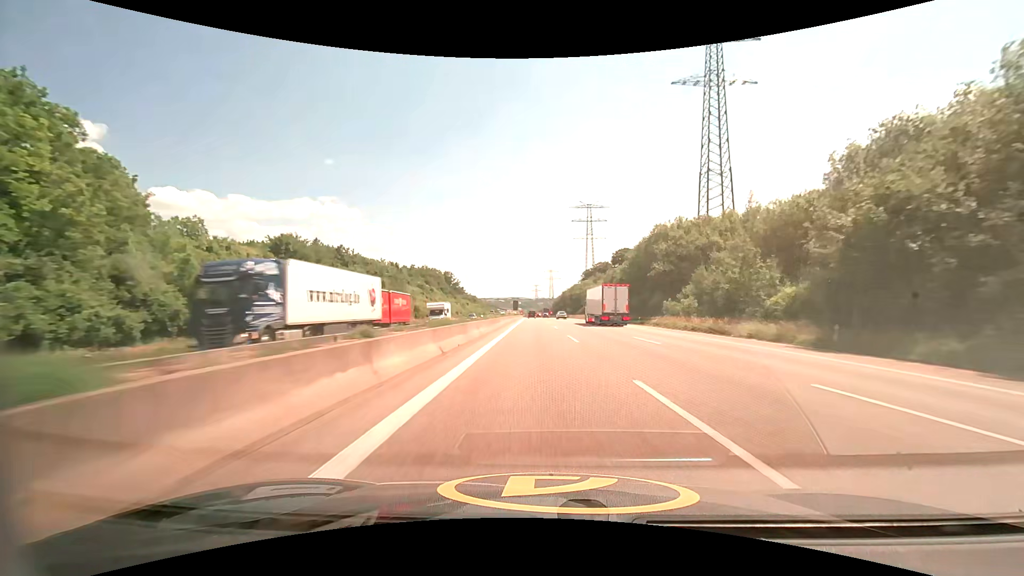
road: motorway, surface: asphalt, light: Day
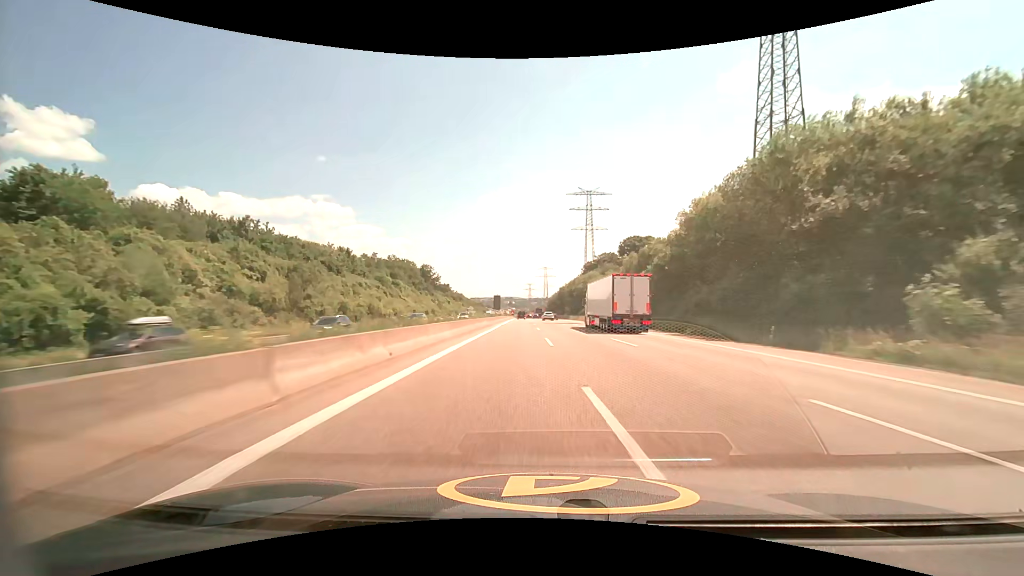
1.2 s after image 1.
(+0.5, +37.2) m; +1°
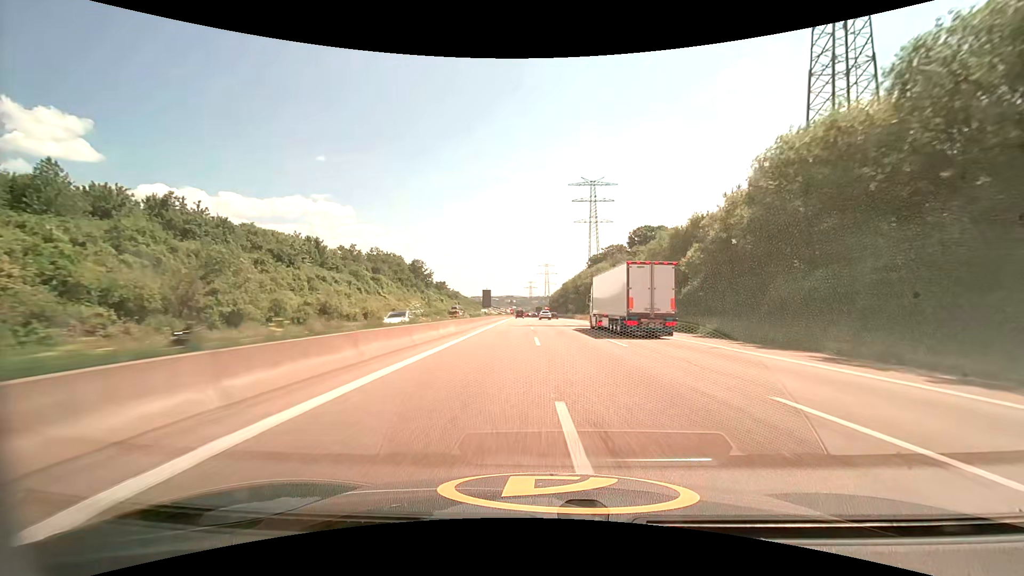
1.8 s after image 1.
(0.0, +18.3) m; 0°
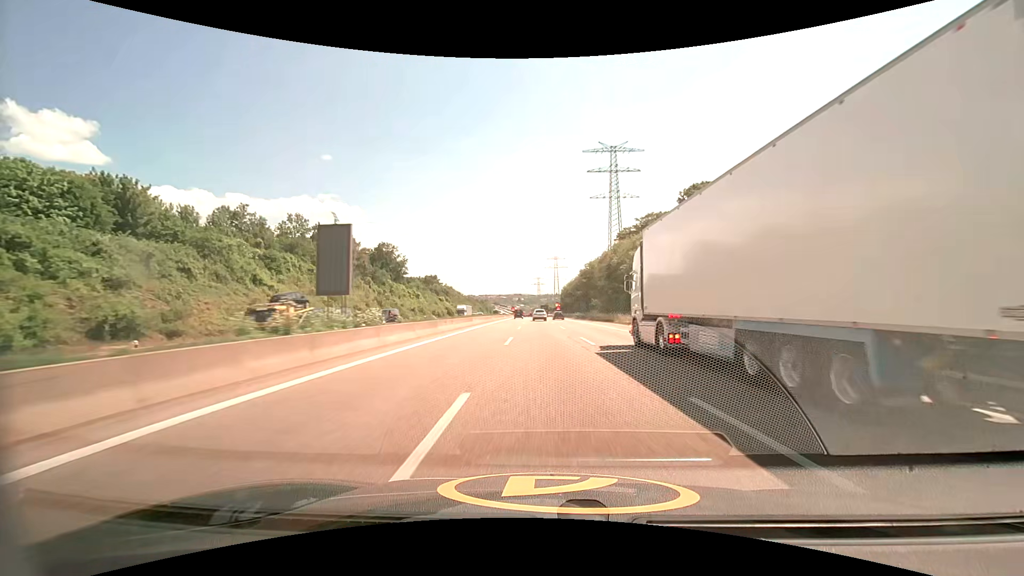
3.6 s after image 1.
(-0.2, +53.4) m; -1°
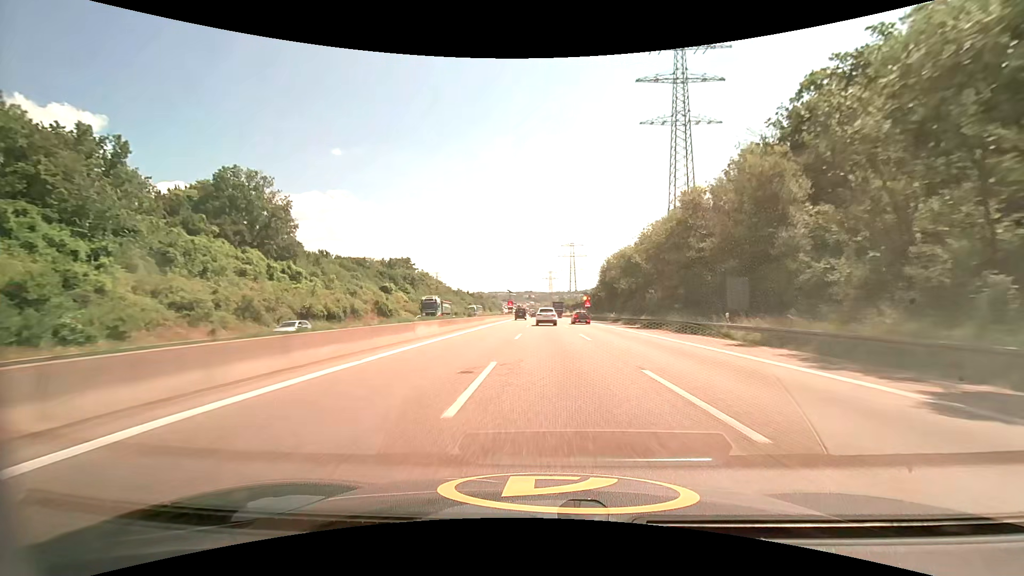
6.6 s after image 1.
(-1.7, +85.1) m; -1°
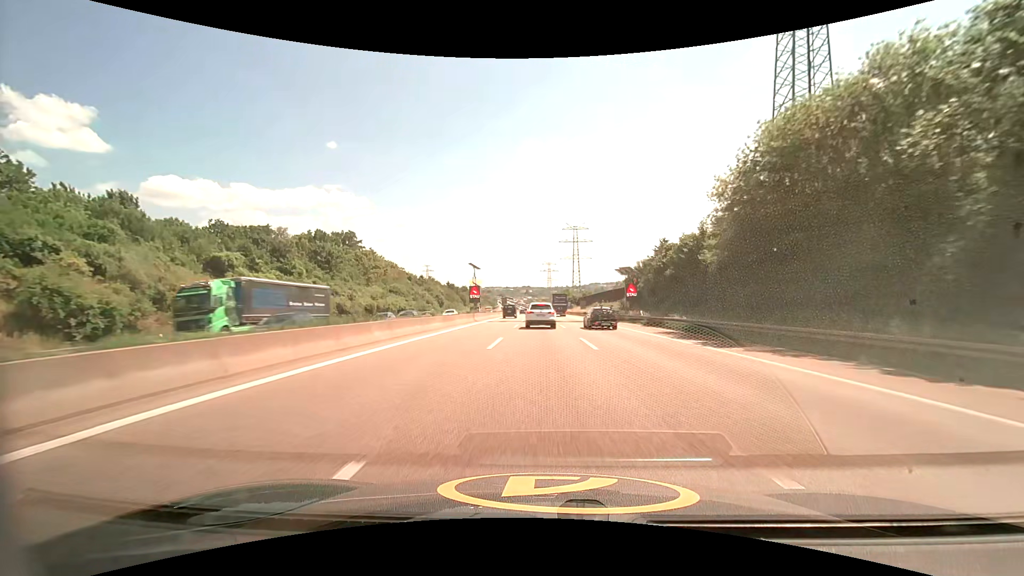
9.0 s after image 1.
(+0.2, +60.8) m; 0°
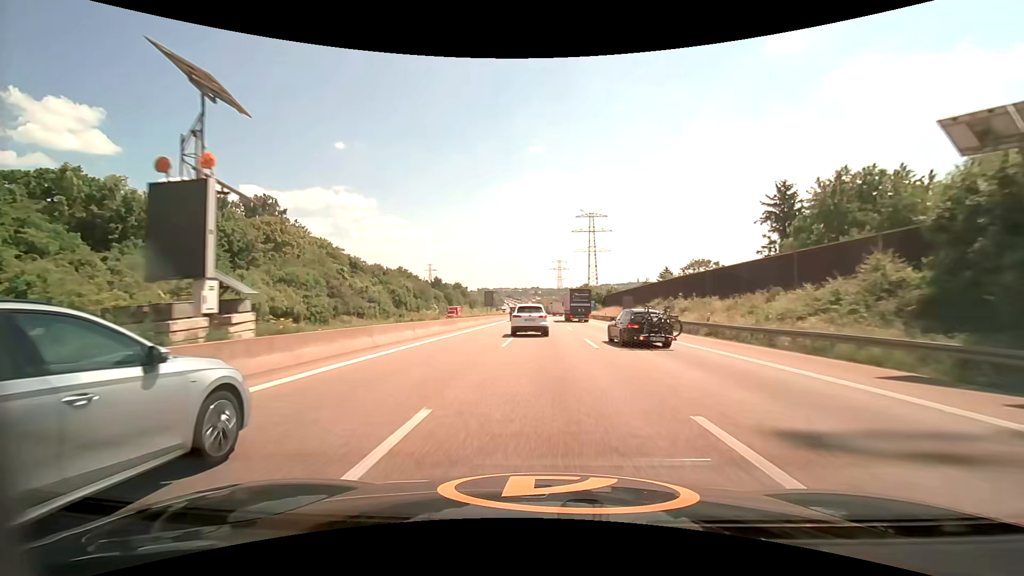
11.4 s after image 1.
(-0.4, +50.6) m; -1°
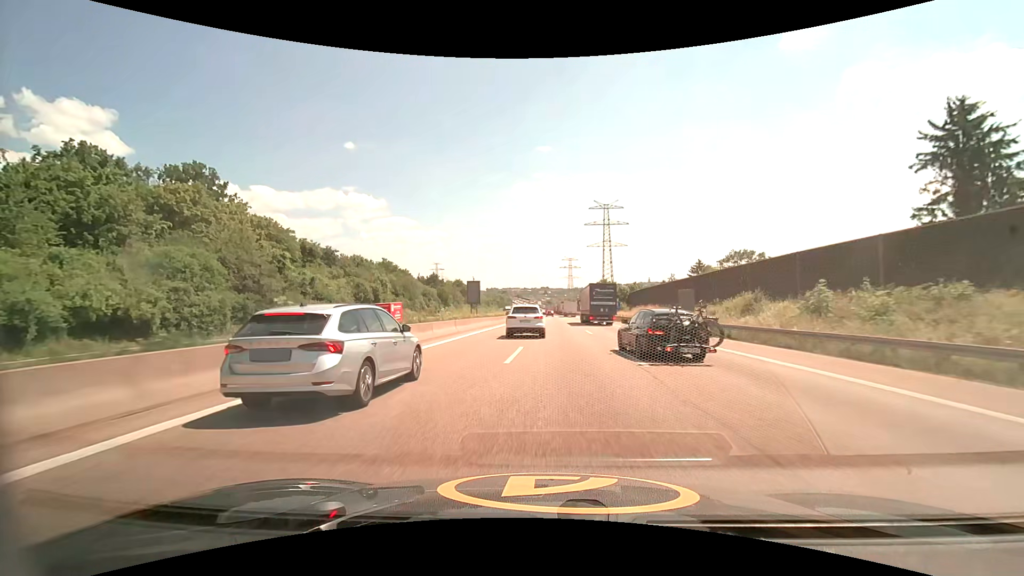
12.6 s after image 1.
(-0.2, +23.4) m; -1°
(0, +10) (0, +20) (-1, +30) (-1, +40) (-2, +50) (-2, +60) (-2, +70) (-2, +80) (-2, +90) (-2, +100) m
